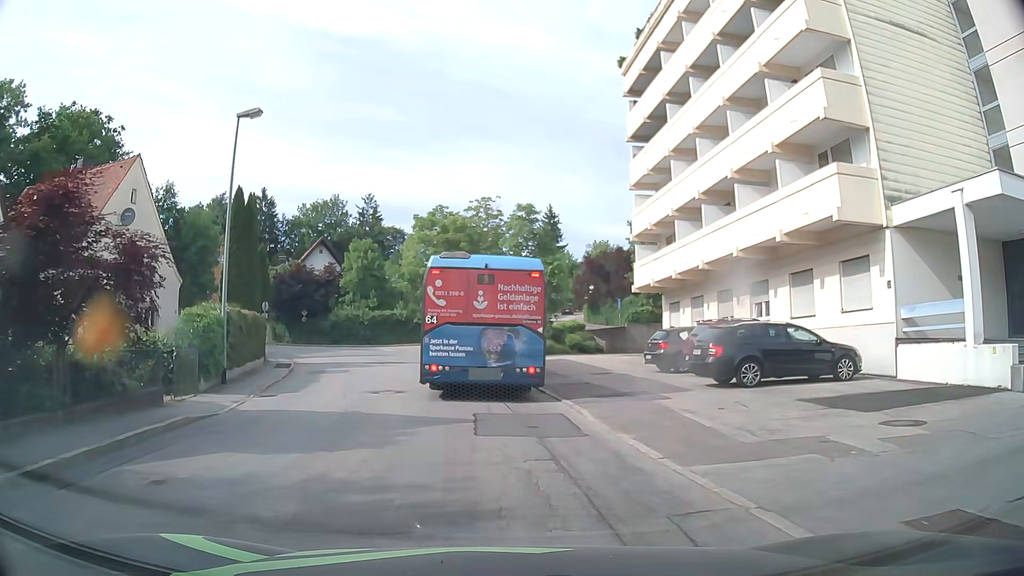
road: residential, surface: asphalt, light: Day
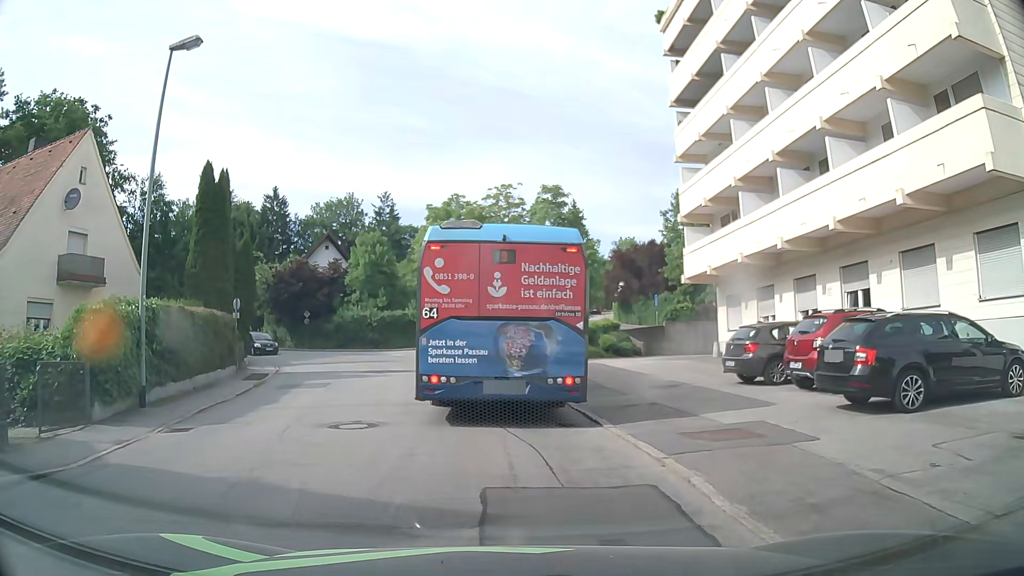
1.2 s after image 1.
(-0.1, +5.6) m; -1°
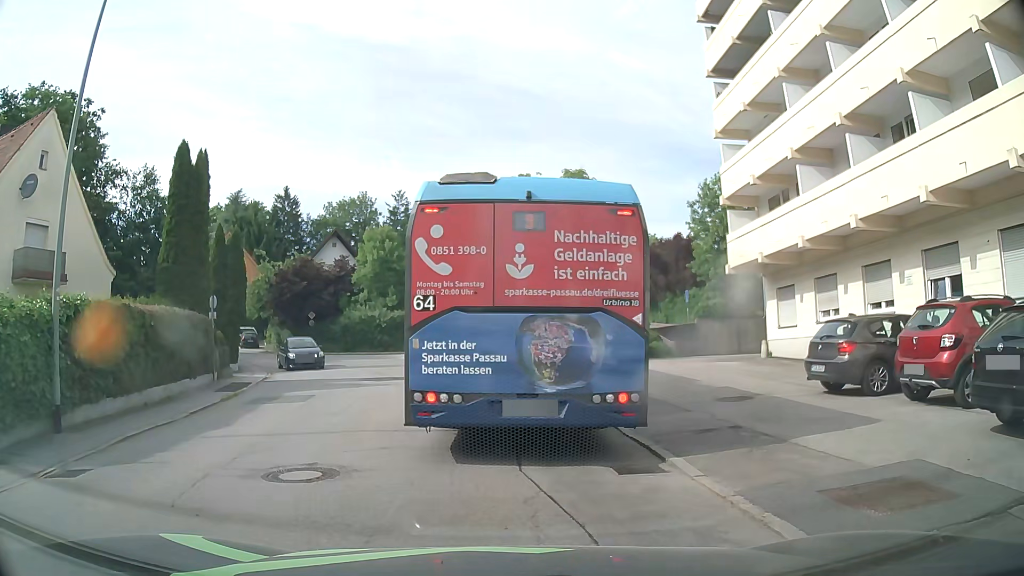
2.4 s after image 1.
(-0.1, +3.5) m; -2°
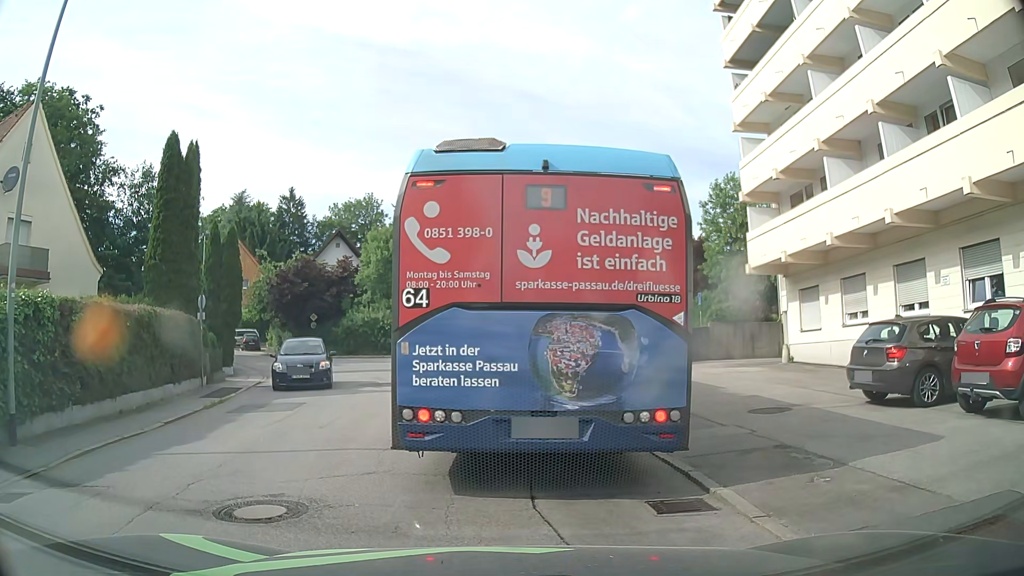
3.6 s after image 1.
(0.0, +1.2) m; 0°
